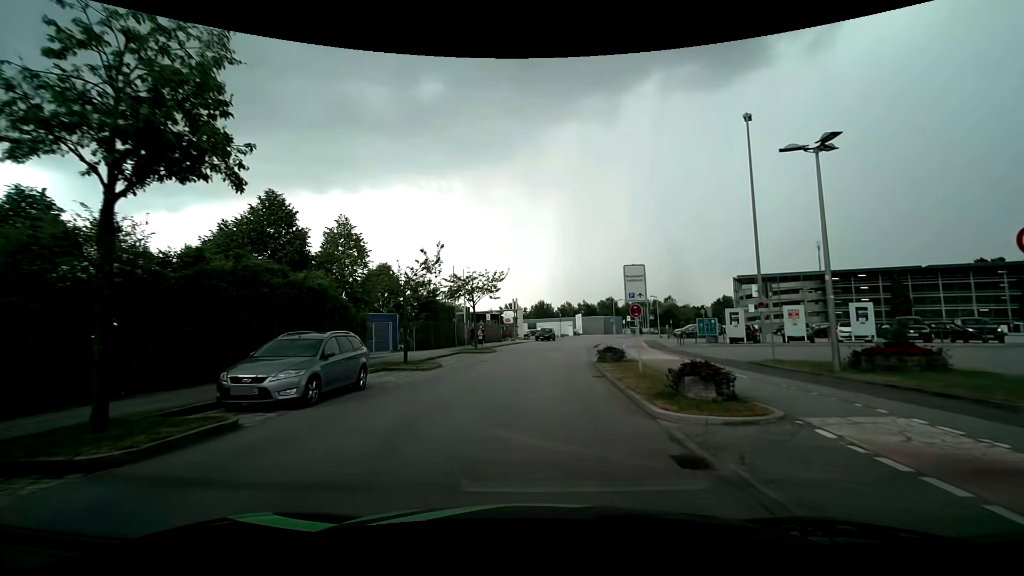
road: residential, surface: asphalt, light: Day
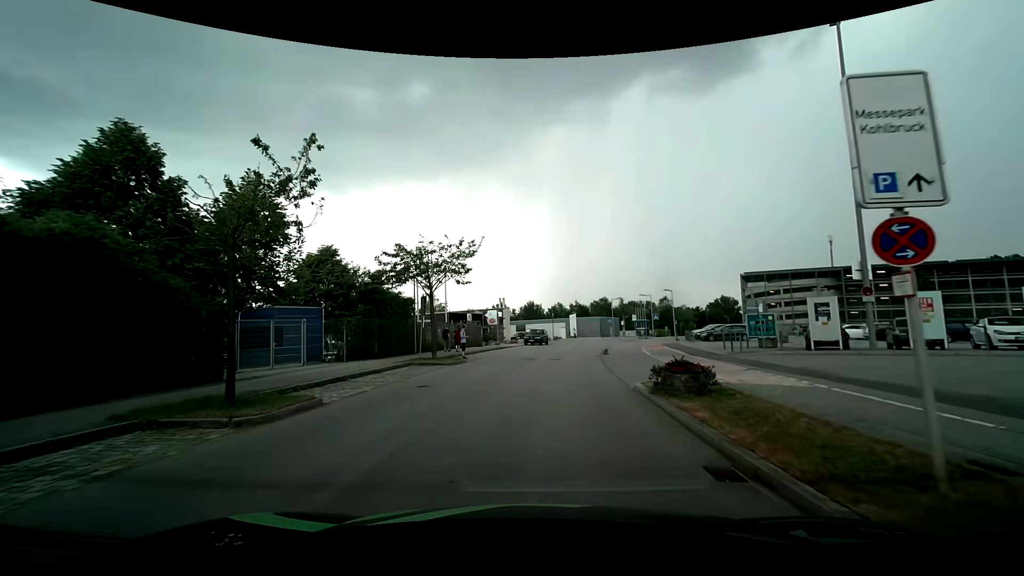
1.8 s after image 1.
(+0.2, +11.5) m; +2°
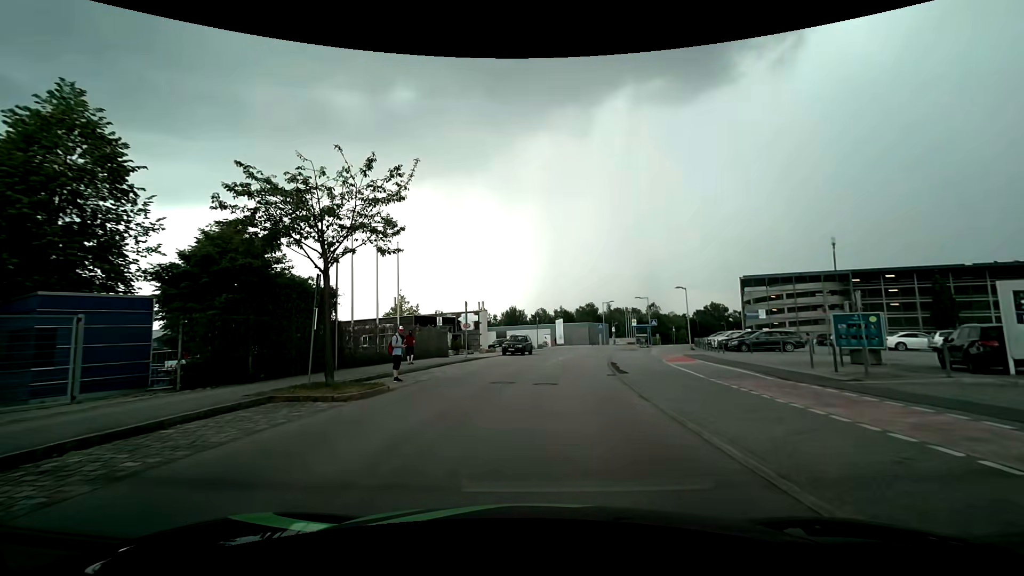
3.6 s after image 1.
(+0.1, +10.4) m; +2°
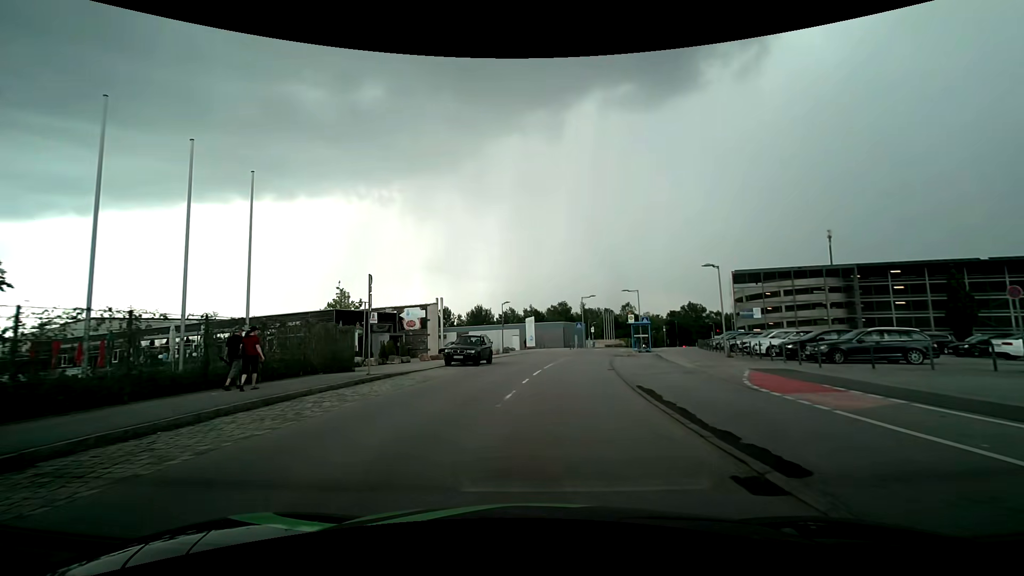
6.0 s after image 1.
(+0.4, +14.1) m; +3°
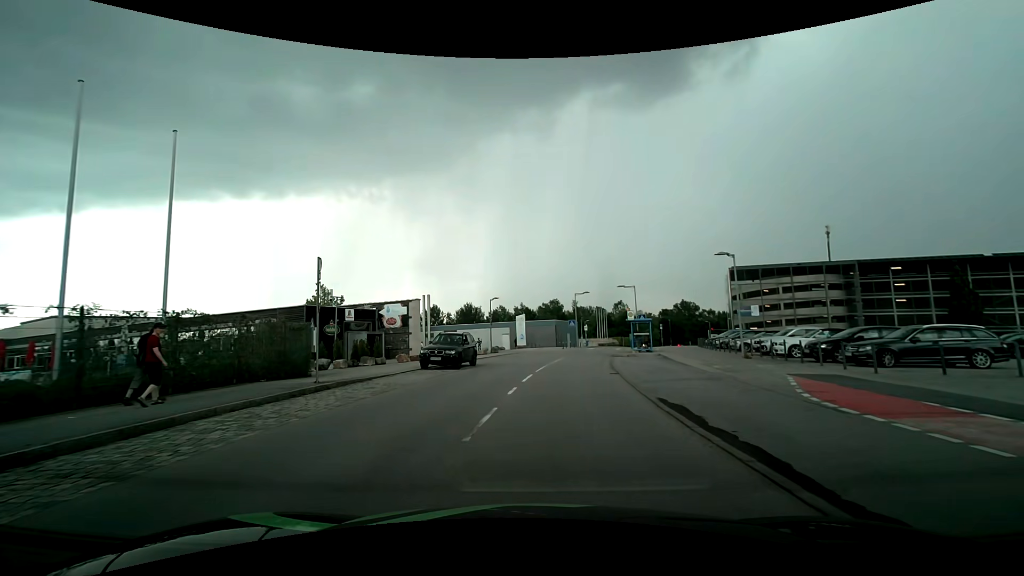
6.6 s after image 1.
(+0.1, +3.6) m; +2°
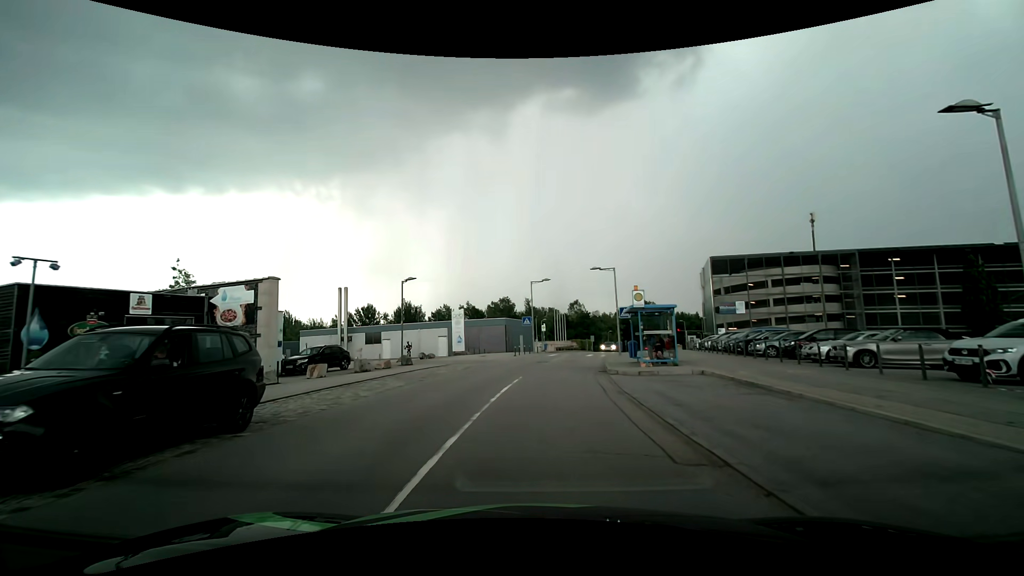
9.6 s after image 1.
(+0.7, +16.8) m; +5°
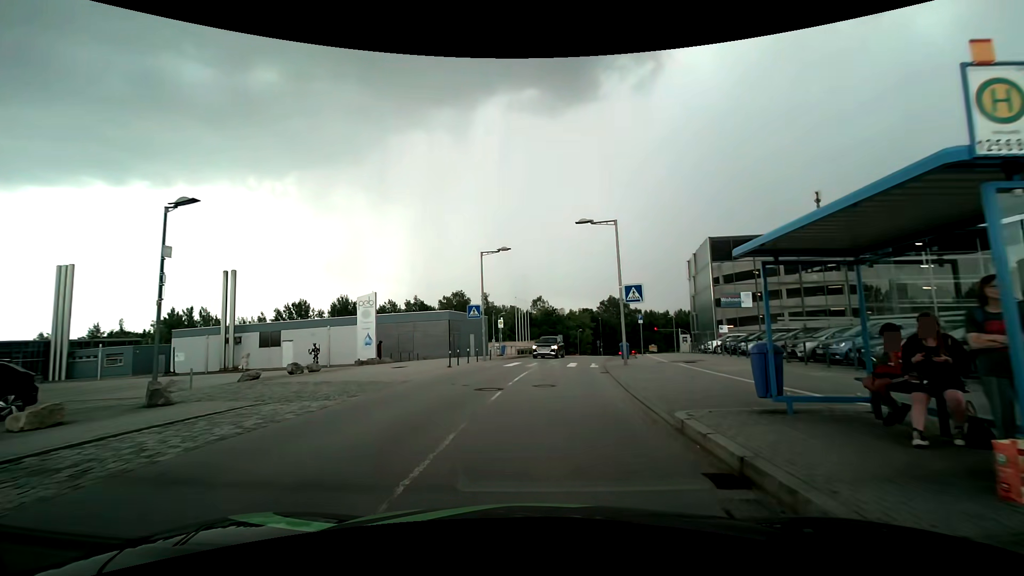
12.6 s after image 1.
(+0.6, +16.8) m; +5°
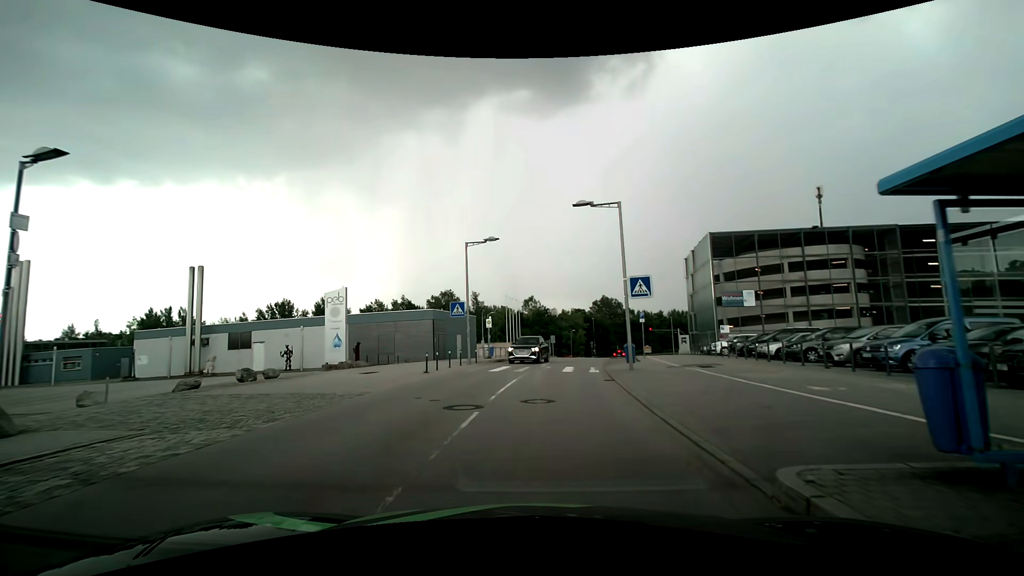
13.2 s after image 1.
(0.0, +3.5) m; +1°
